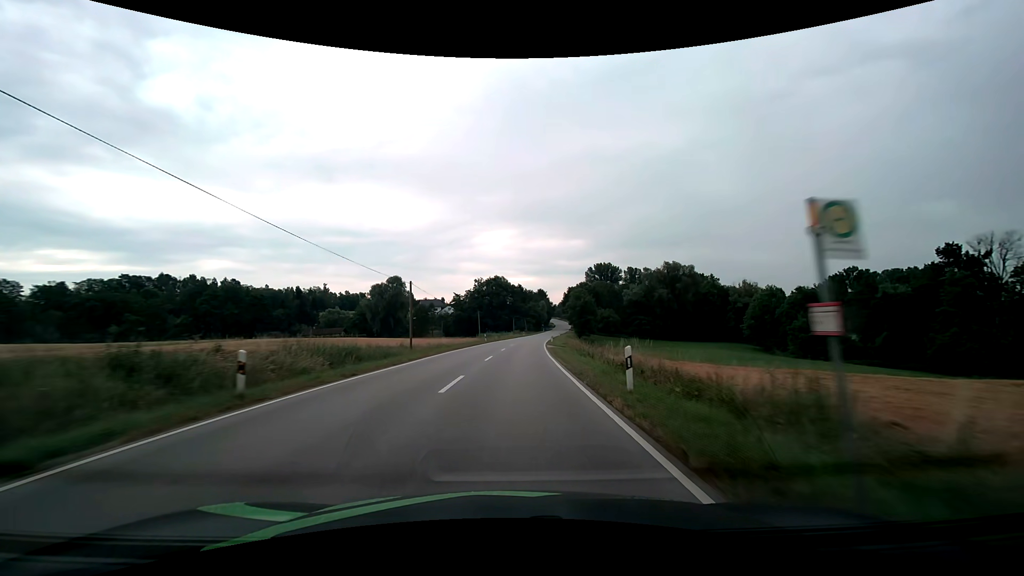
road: secondary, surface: asphalt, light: Day
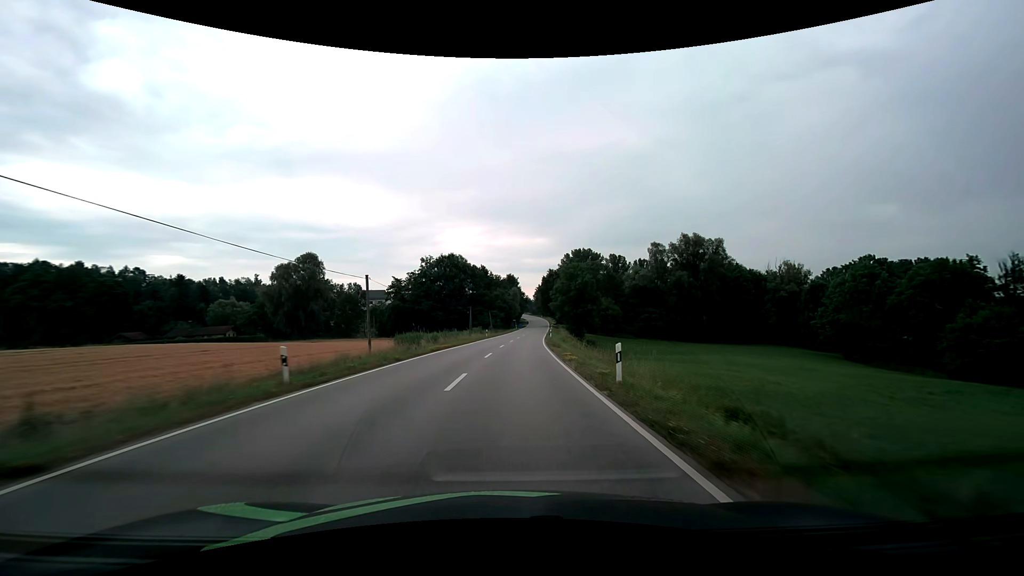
(+1.6, +48.1) m; +4°
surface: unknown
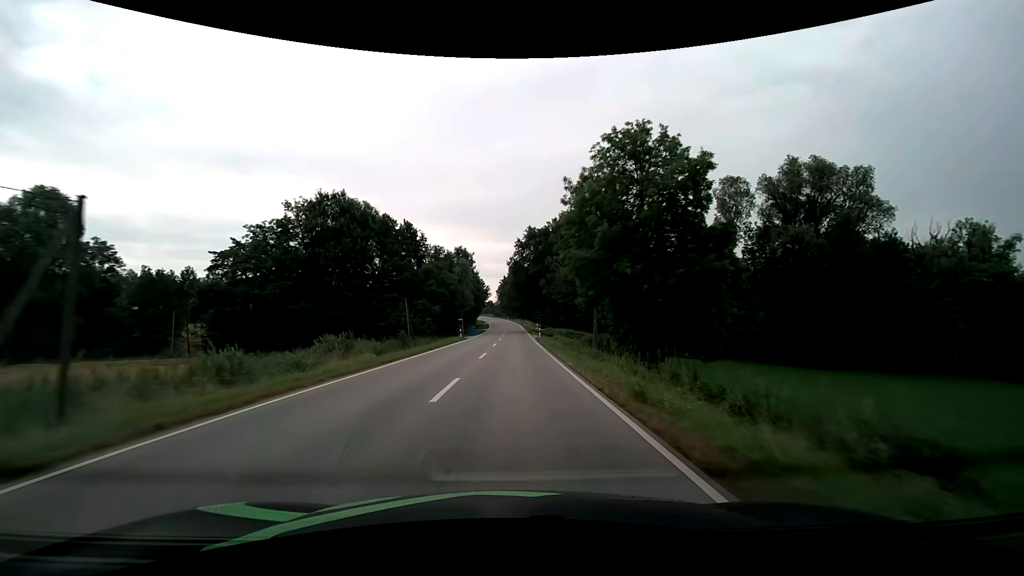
(+2.6, +61.6) m; +4°
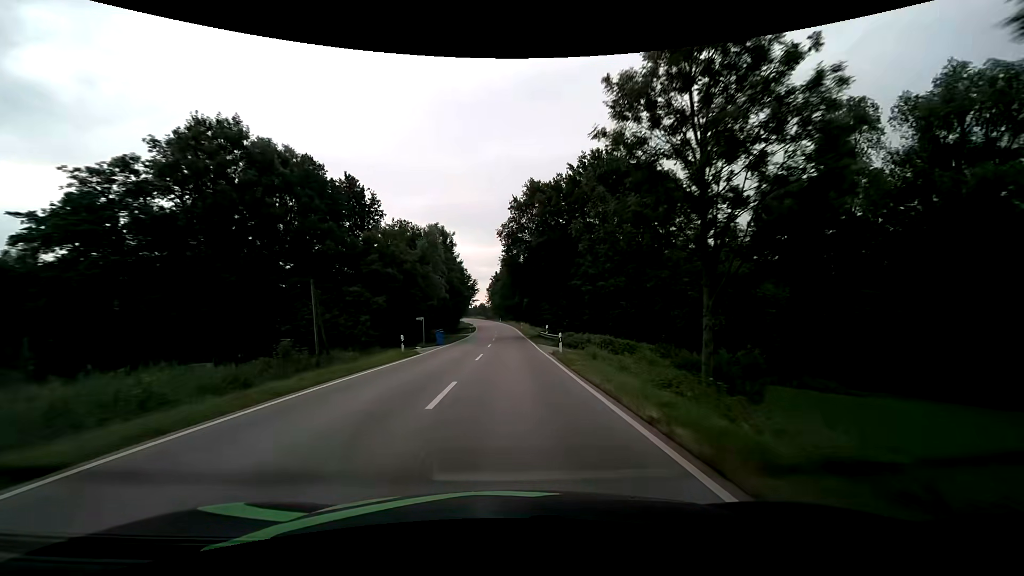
(+0.2, +24.8) m; +1°
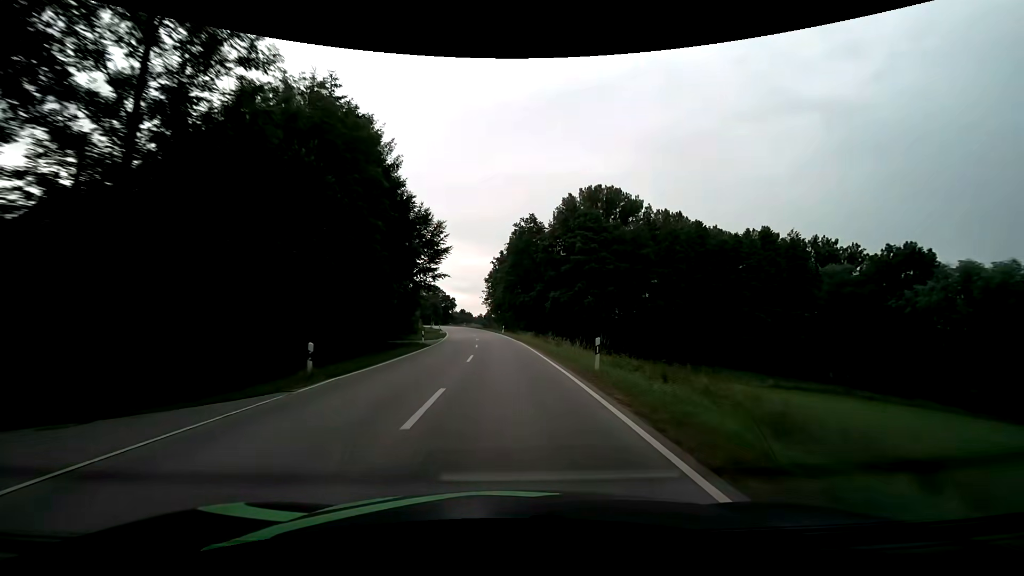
(0.0, +61.8) m; -1°
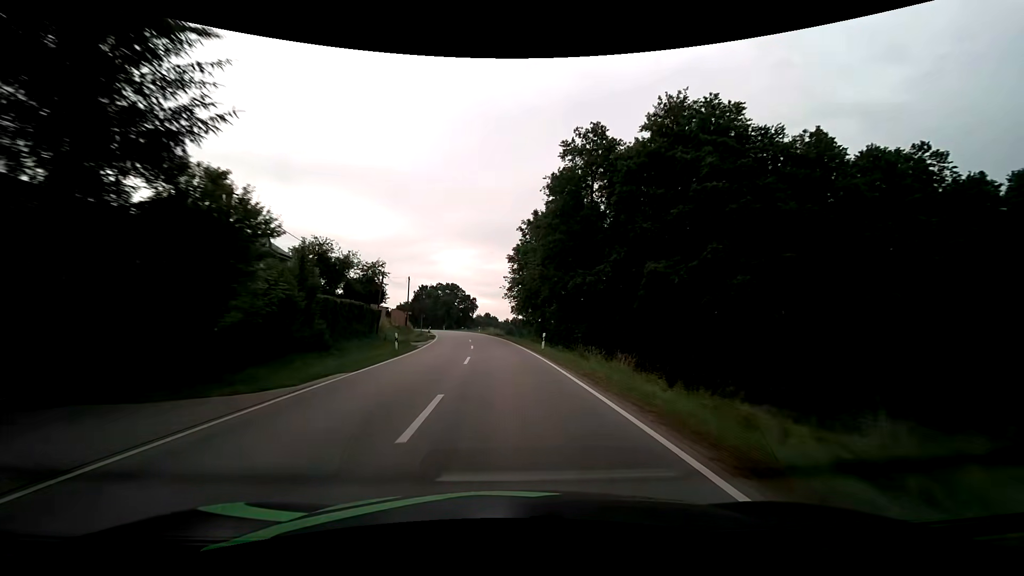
(-0.6, +36.9) m; -3°
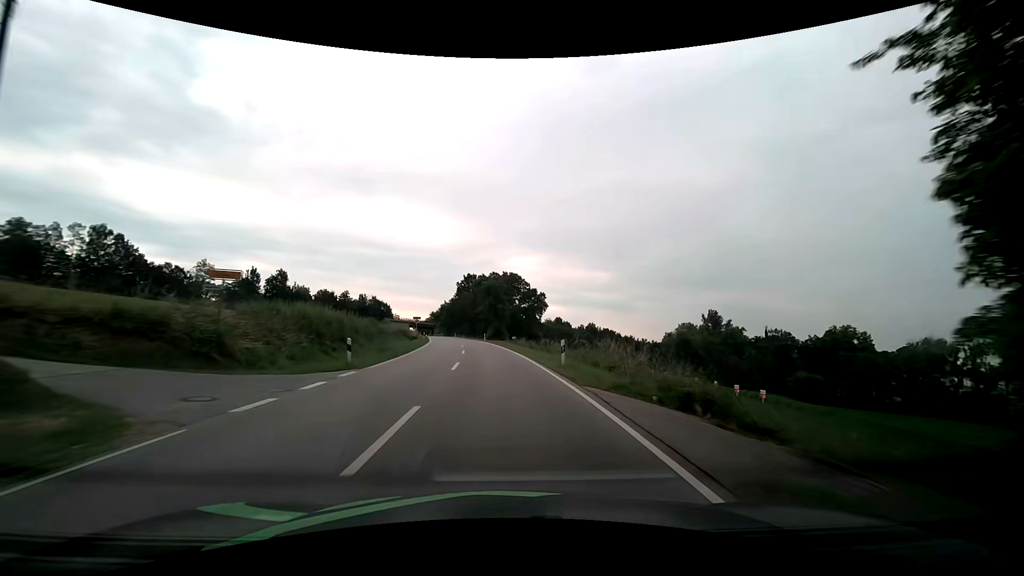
(-3.7, +61.4) m; -7°
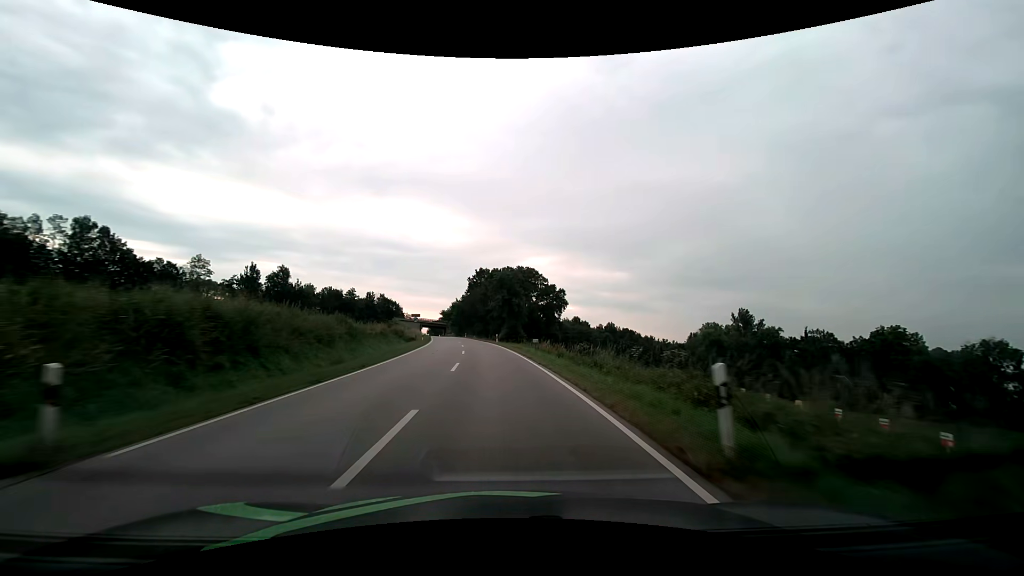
(-0.2, +12.4) m; -2°
(0, +10) (0, +20) (-1, +30) (-2, +40) (-3, +50) (-4, +60) (-6, +70) (-7, +80) (-9, +89) (-10, +99) m
